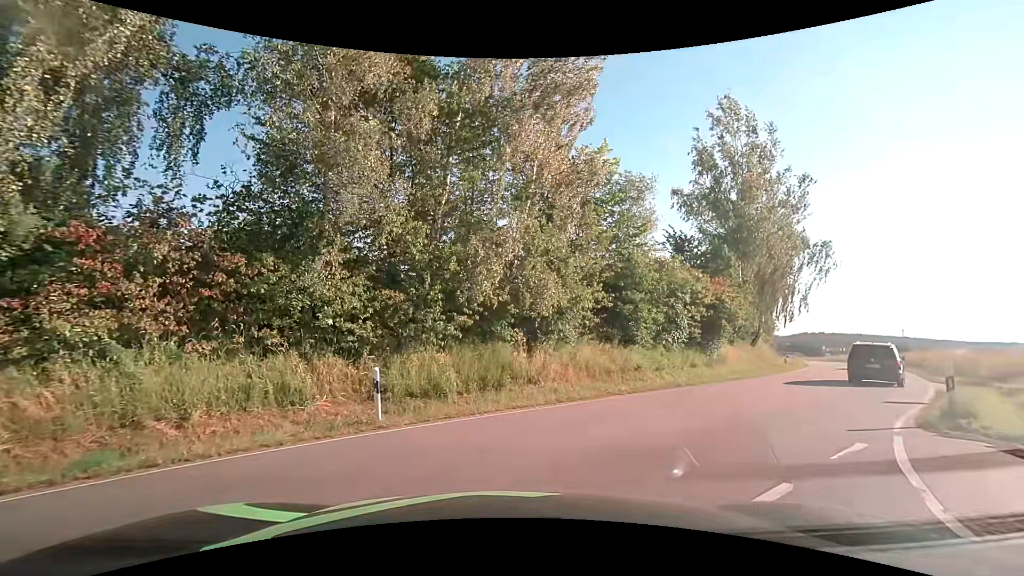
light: Day
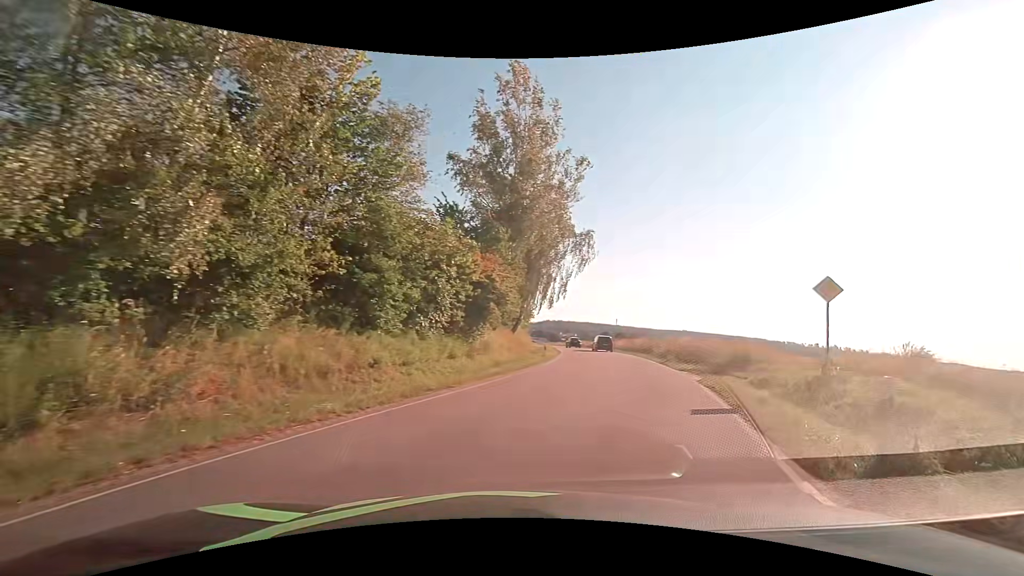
(+1.7, +6.7) m; +27°
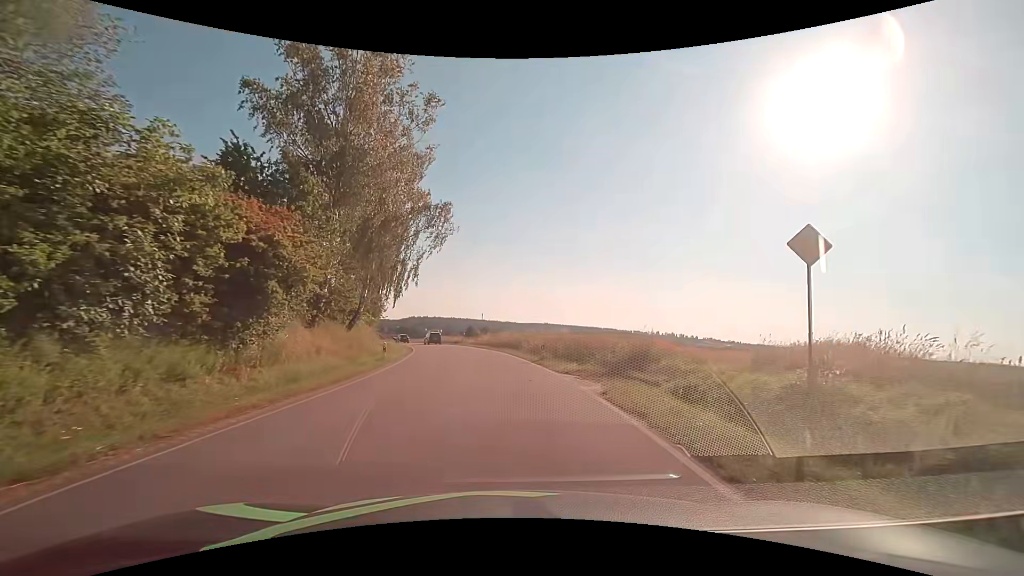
(+1.4, +8.0) m; +15°
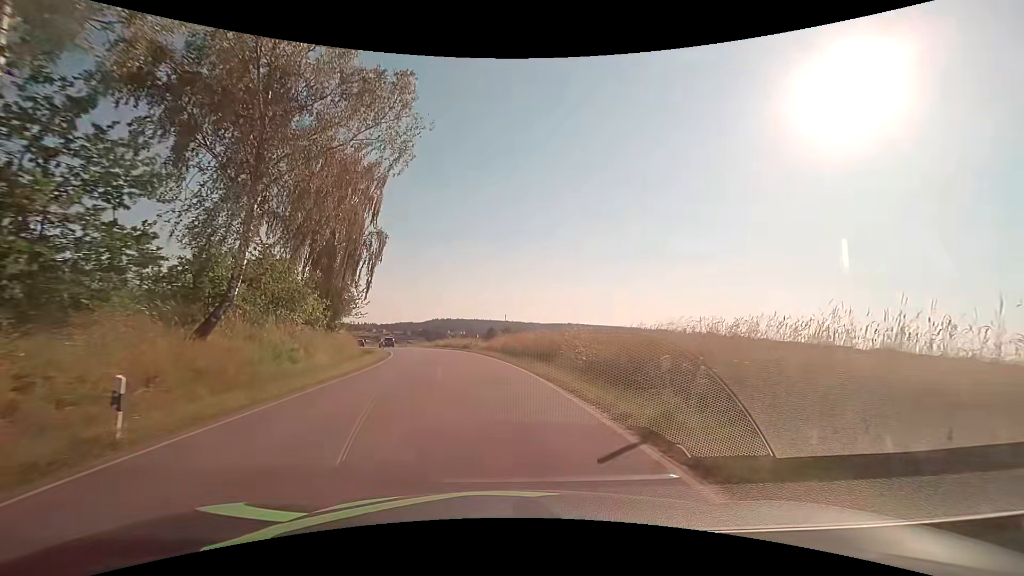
(0.0, +18.3) m; -2°
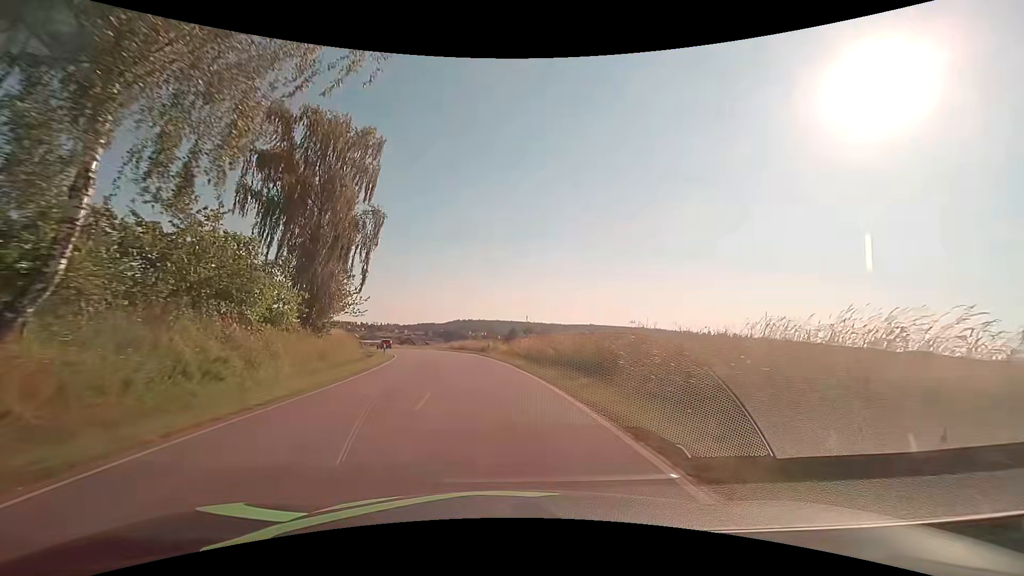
(-0.2, +7.7) m; -2°
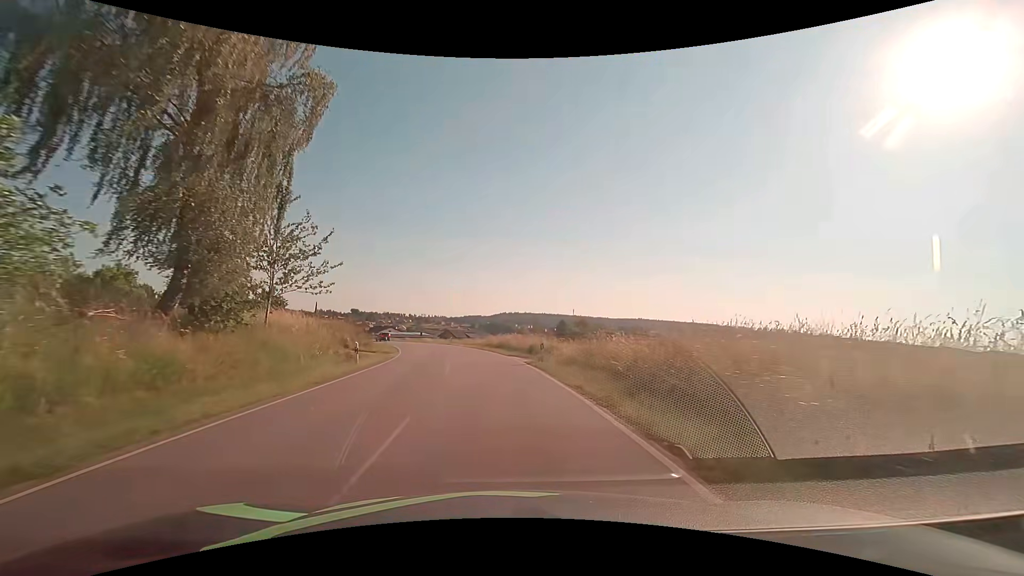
(-0.8, +17.1) m; -6°
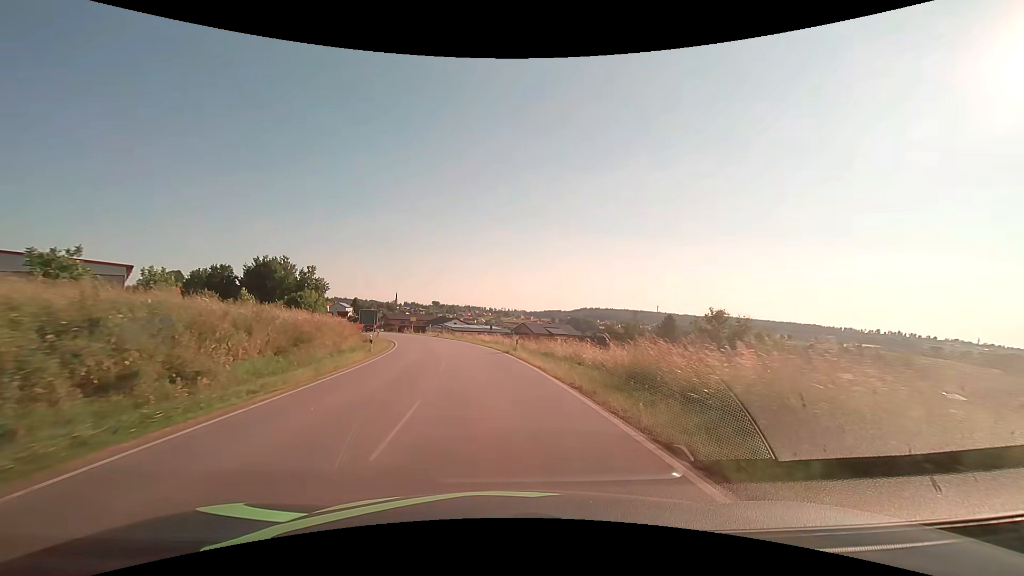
(-2.3, +34.5) m; -8°
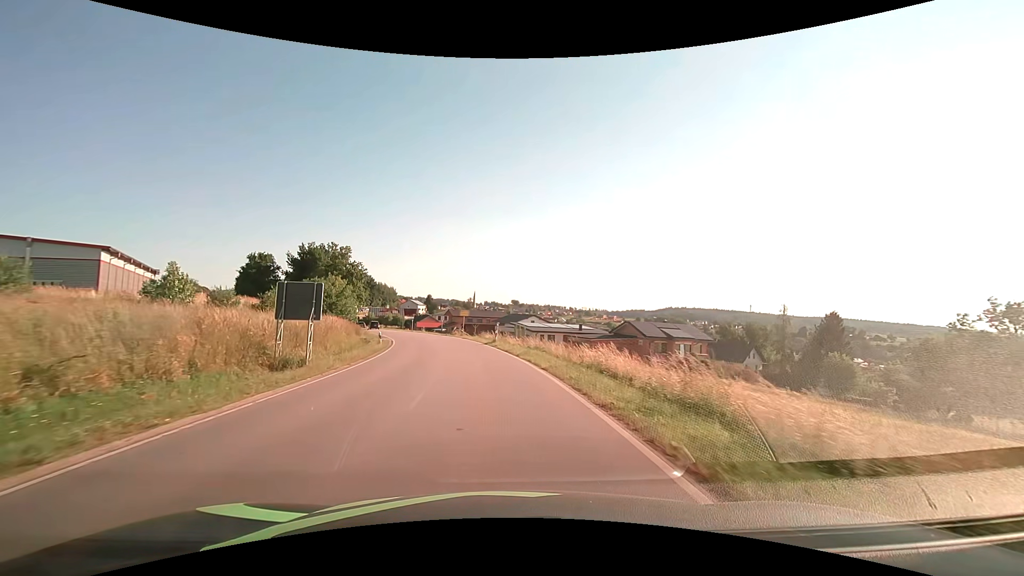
(-2.5, +32.7) m; -9°
